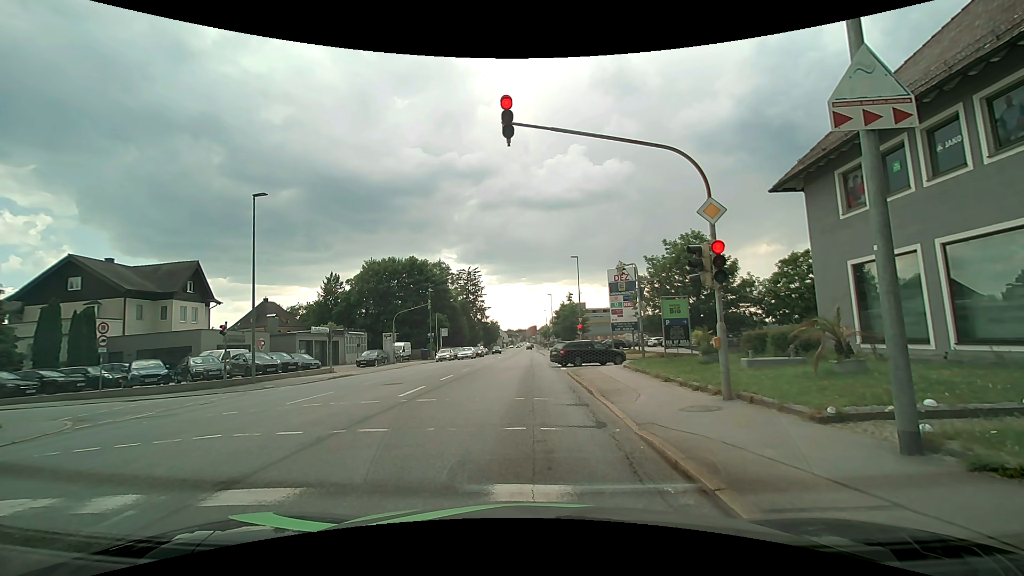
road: tertiary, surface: asphalt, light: Day
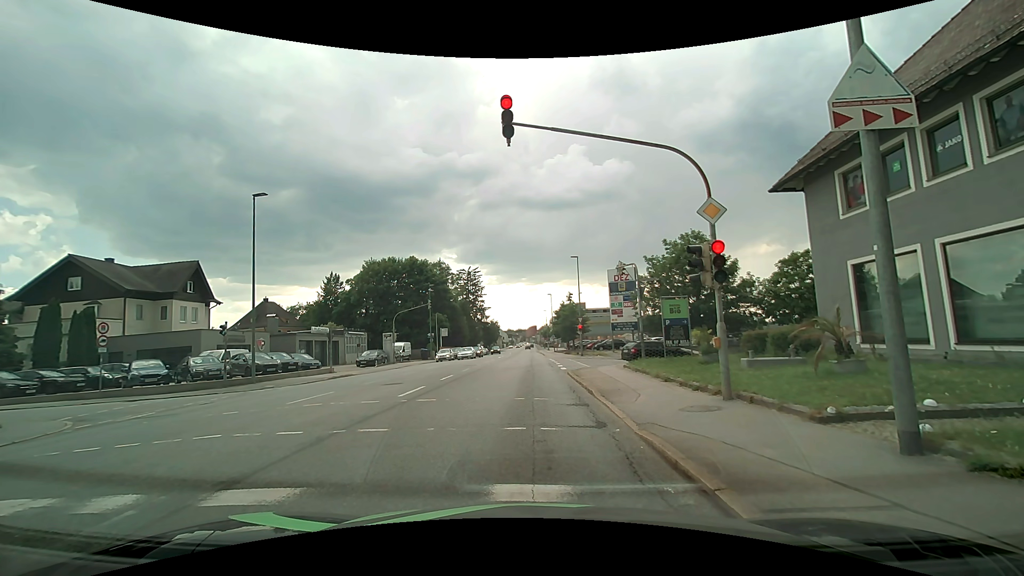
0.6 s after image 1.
(0.0, 0.0) m; 0°
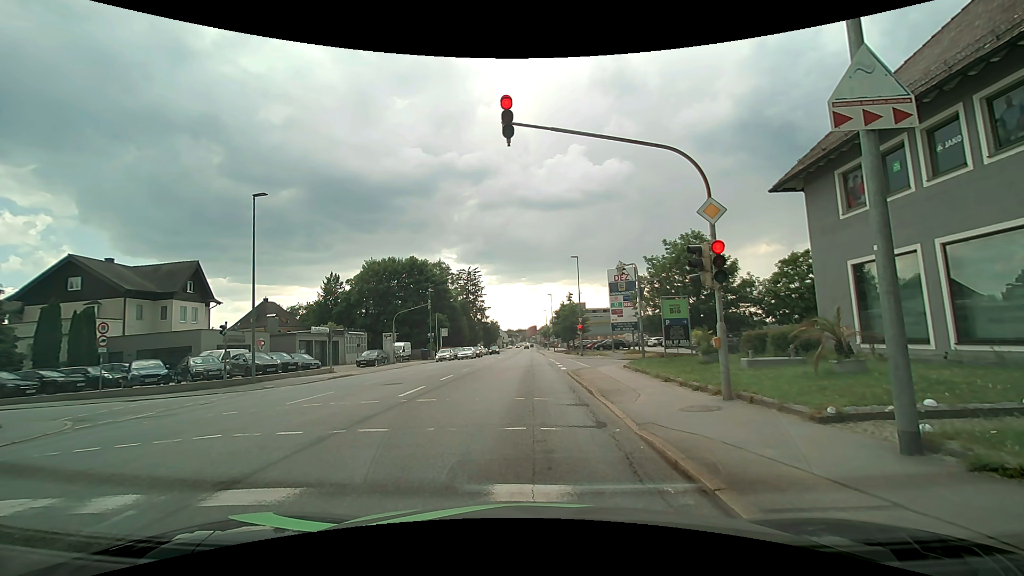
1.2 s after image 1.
(0.0, 0.0) m; 0°
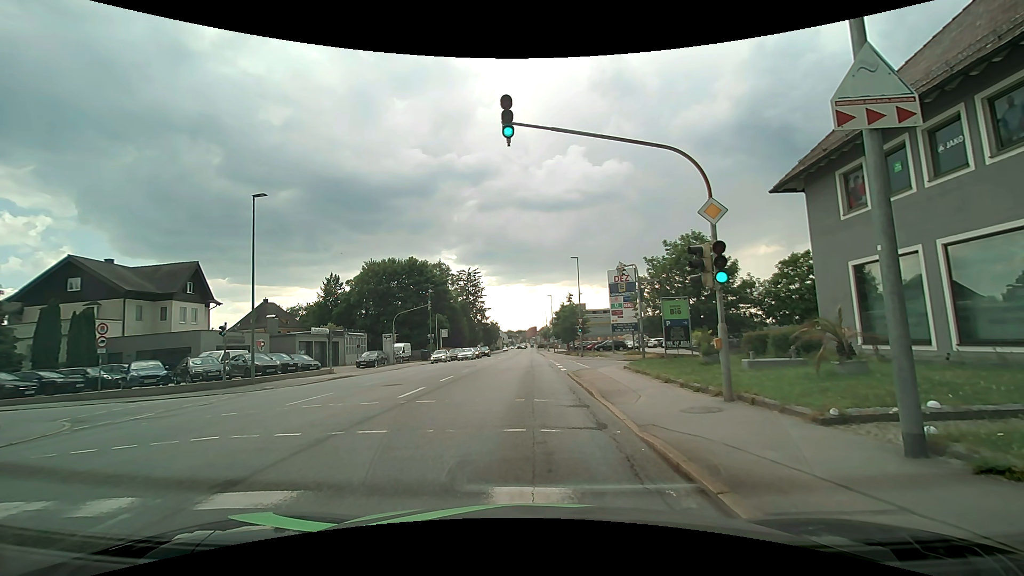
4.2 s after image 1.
(0.0, 0.0) m; 0°
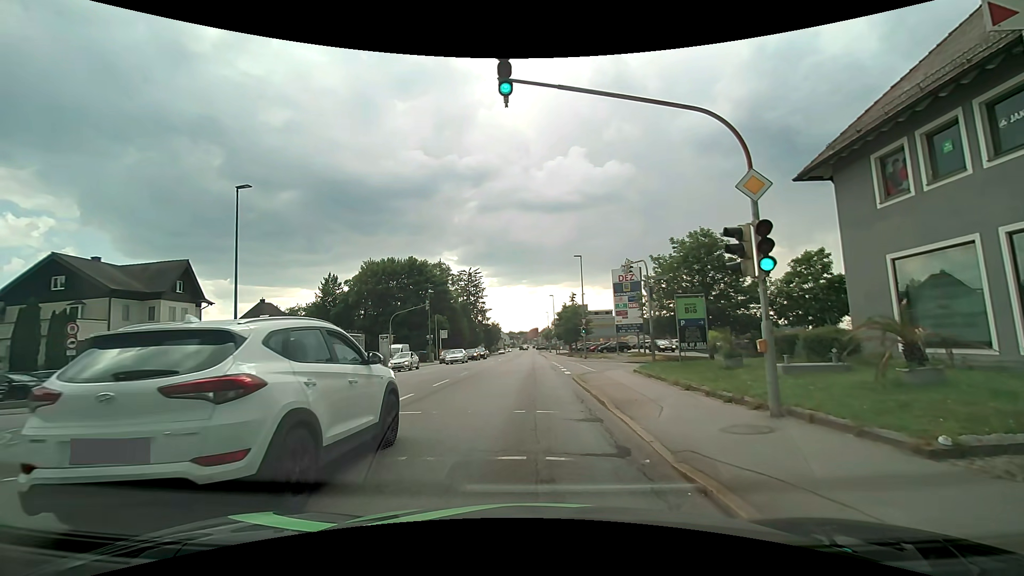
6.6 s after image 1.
(0.0, +1.9) m; -2°
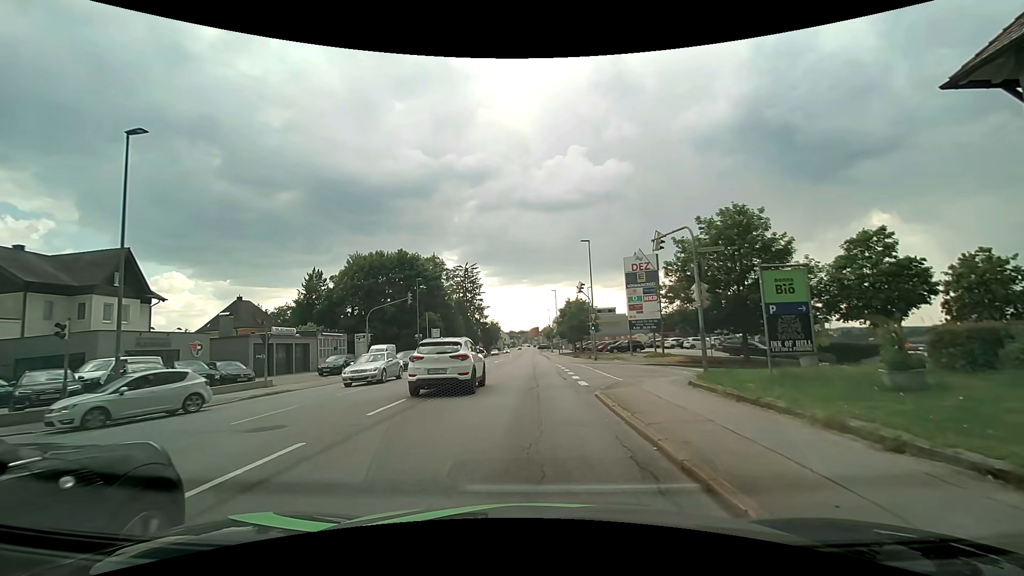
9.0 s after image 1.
(+0.1, +7.4) m; +1°
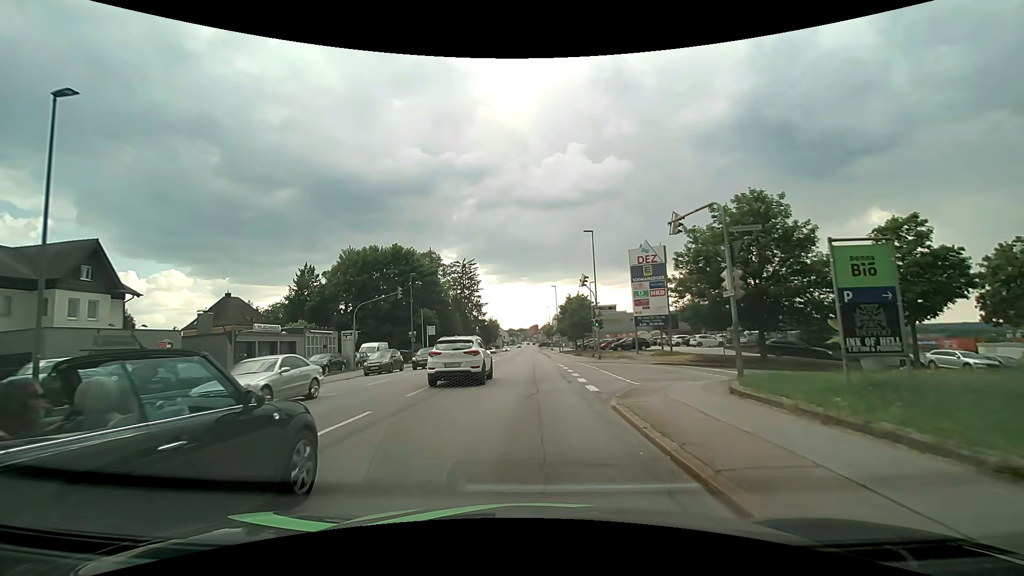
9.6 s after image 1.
(0.0, +3.0) m; 0°
(0, +10) (0, +20) (0, +30) (0, +40) (0, +50) (0, +60) (0, +70) (0, +80) (0, +90) (0, +100) m
